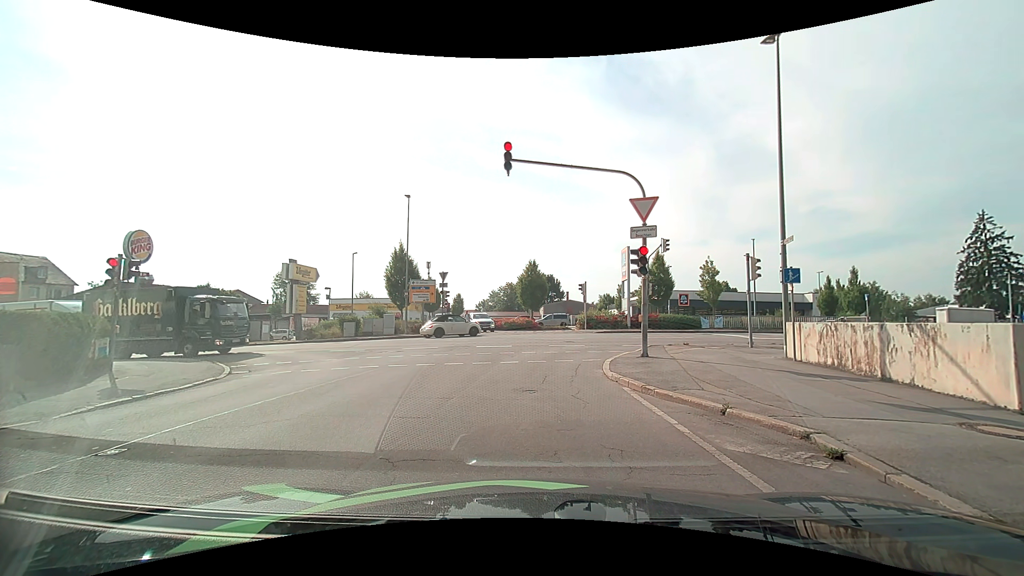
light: Day
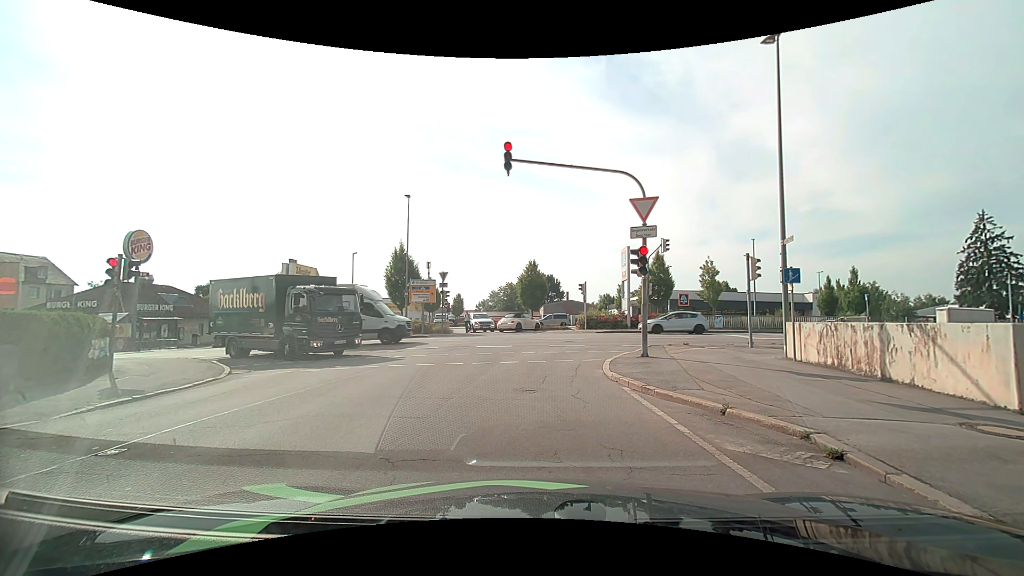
(0.0, 0.0) m; 0°
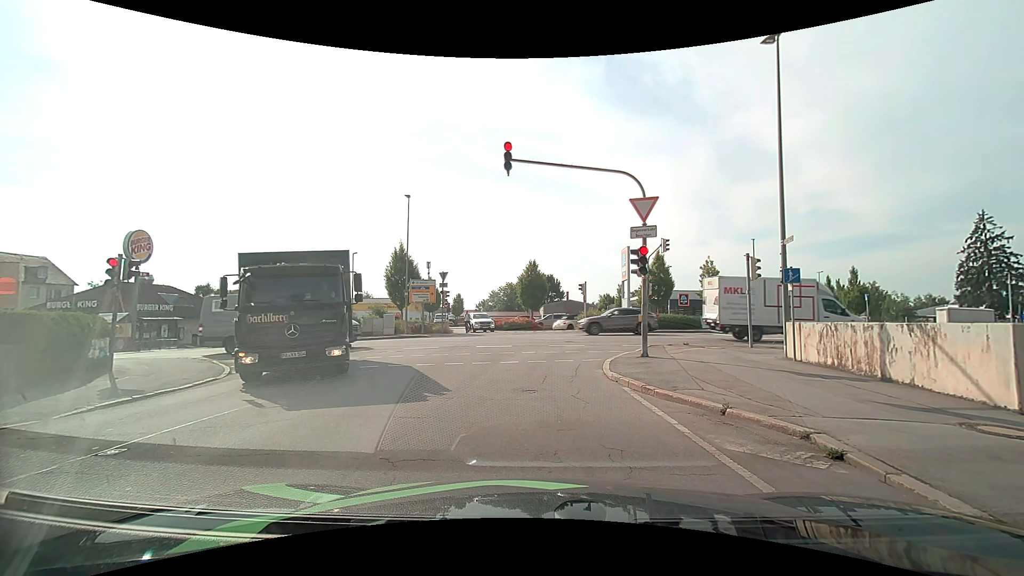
(0.0, 0.0) m; 0°
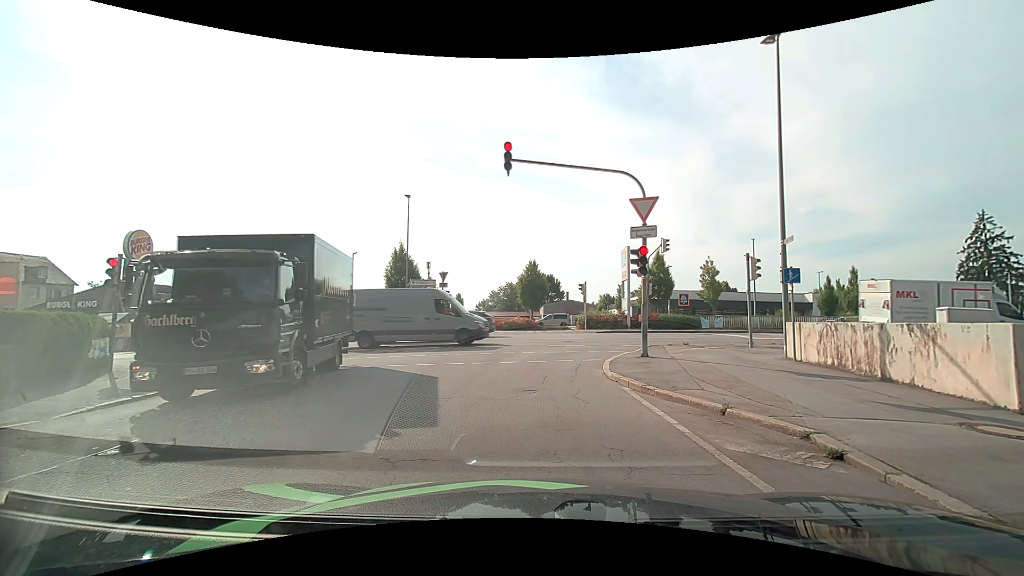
(0.0, 0.0) m; 0°
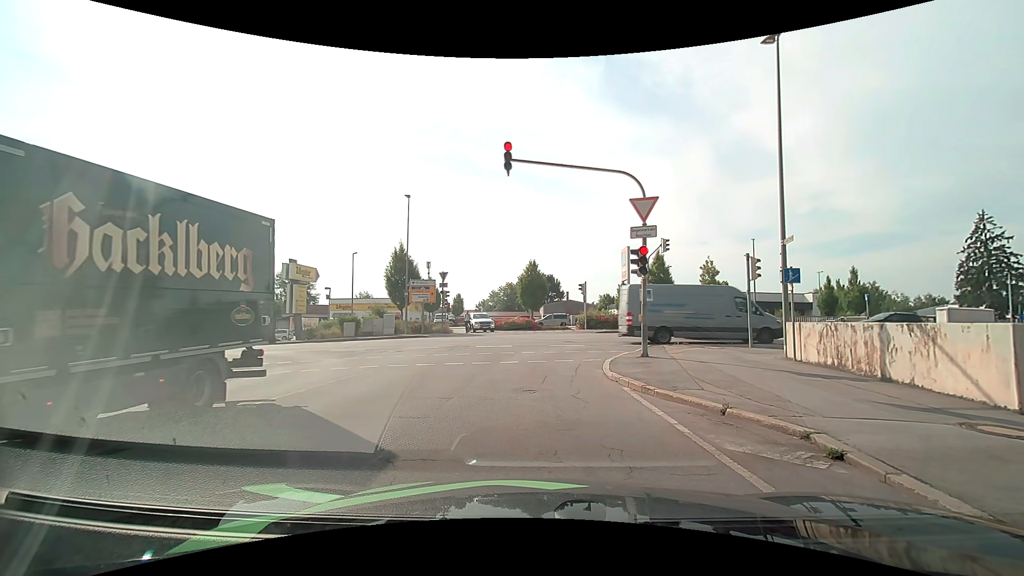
(0.0, 0.0) m; 0°
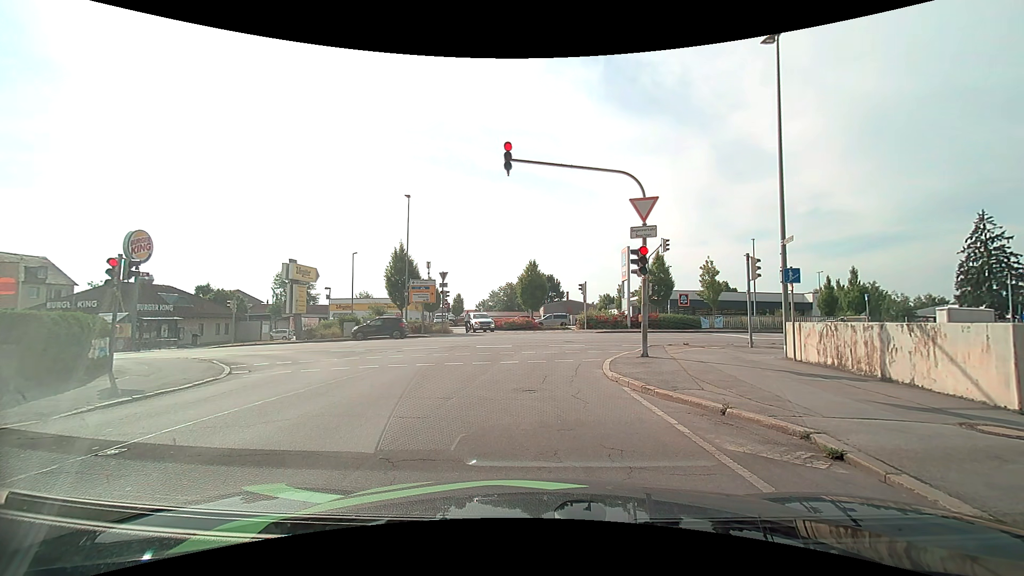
(0.0, 0.0) m; 0°
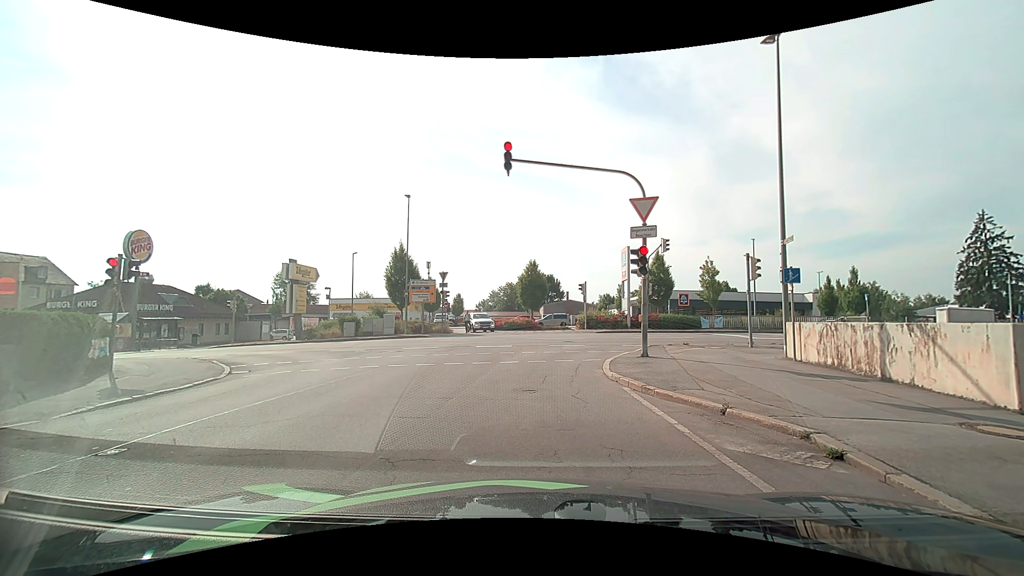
(0.0, 0.0) m; 0°
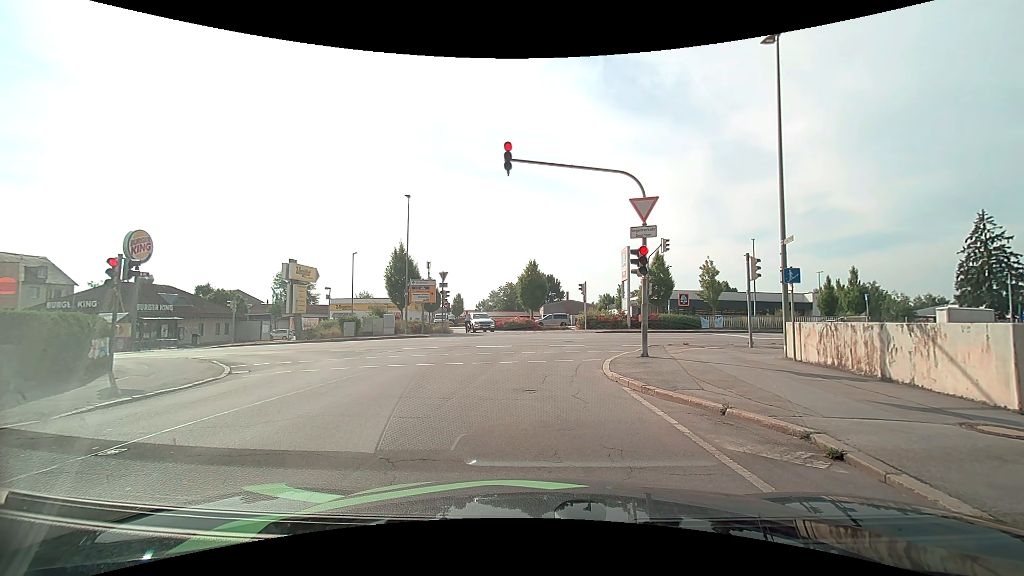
(0.0, 0.0) m; 0°
(0, +10) (+1, +20) (+8, +26) (+18, +27) (+28, +27) (+38, +27) (+48, +27) (+58, +27) (+68, +26) (+78, +26) m
